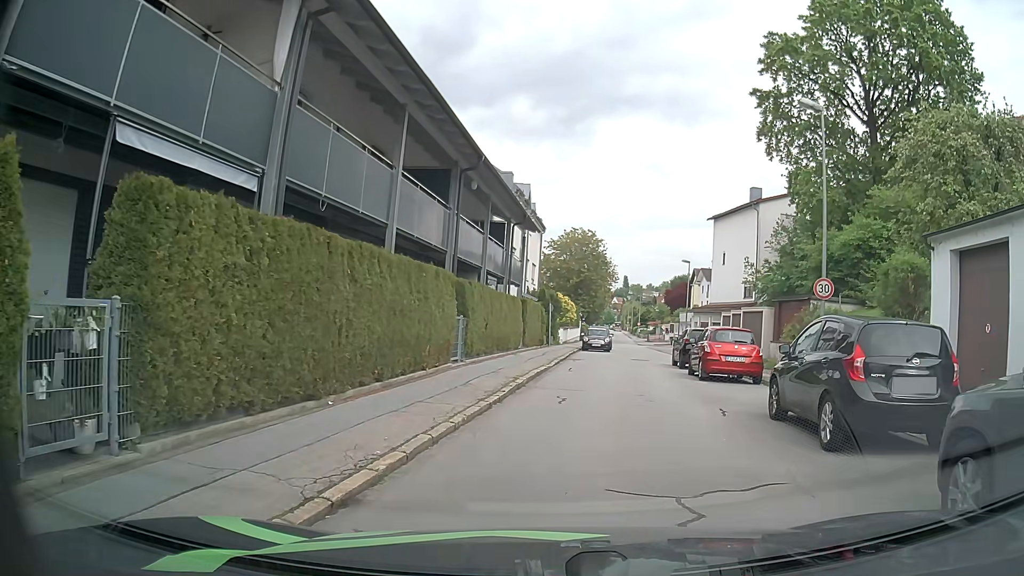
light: Day
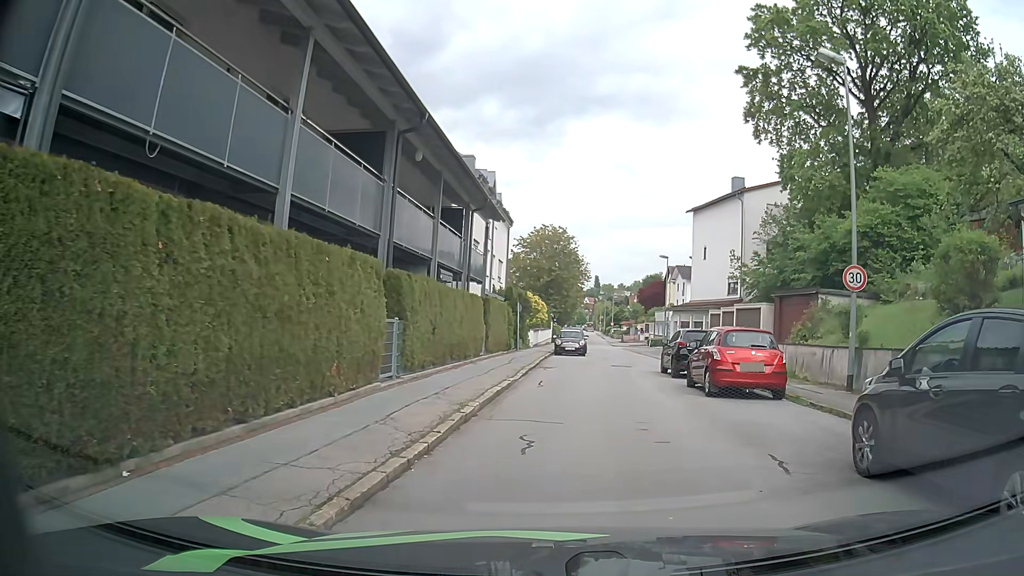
(+0.1, +4.0) m; +3°
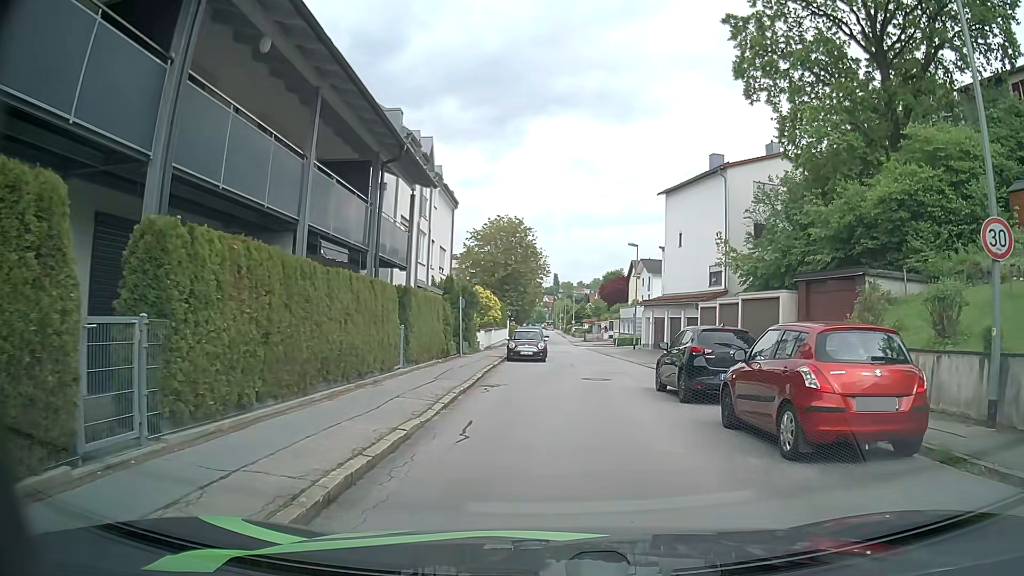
(+0.2, +7.2) m; +3°
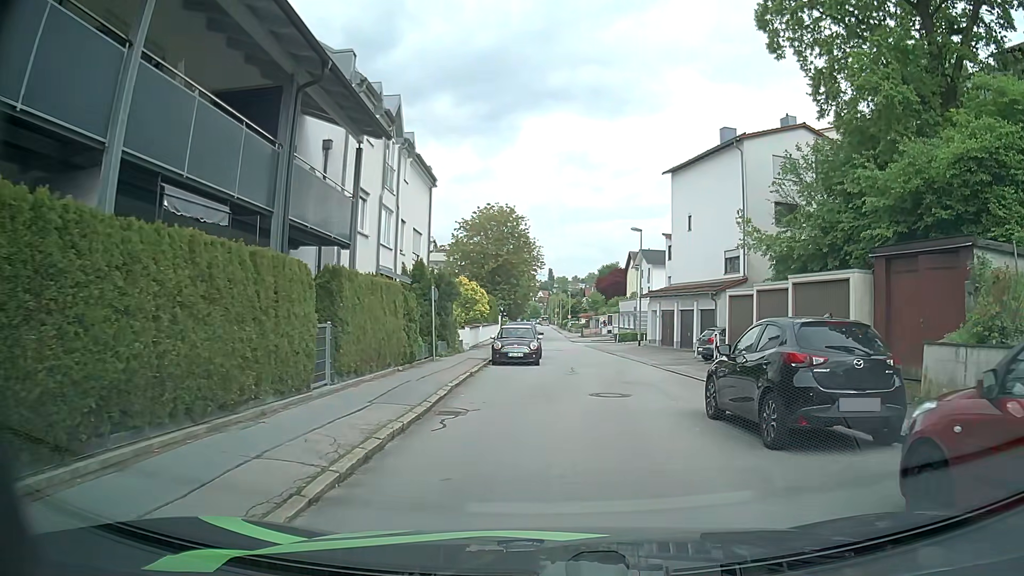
(0.0, +5.5) m; 0°
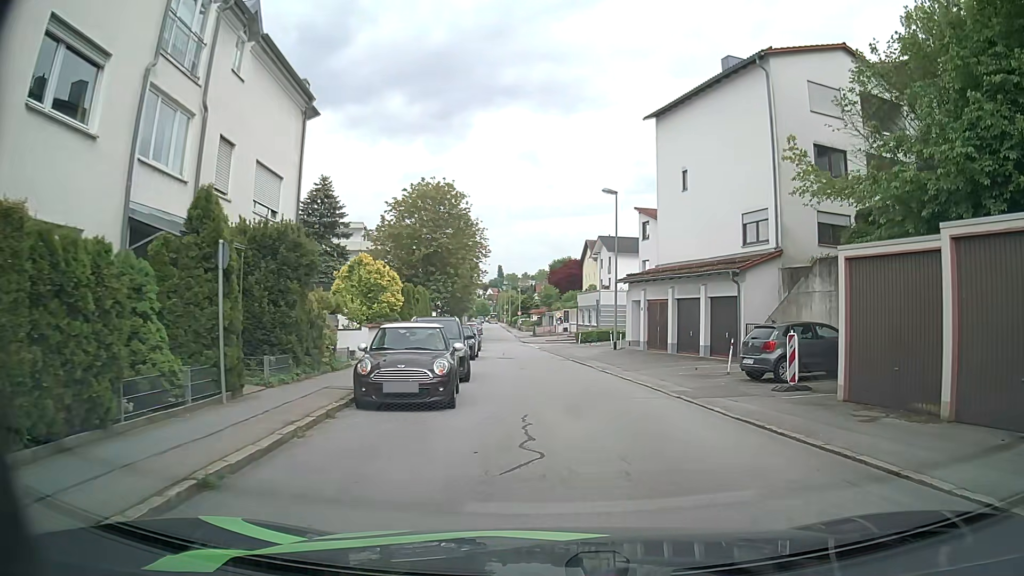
(+0.2, +12.7) m; +3°
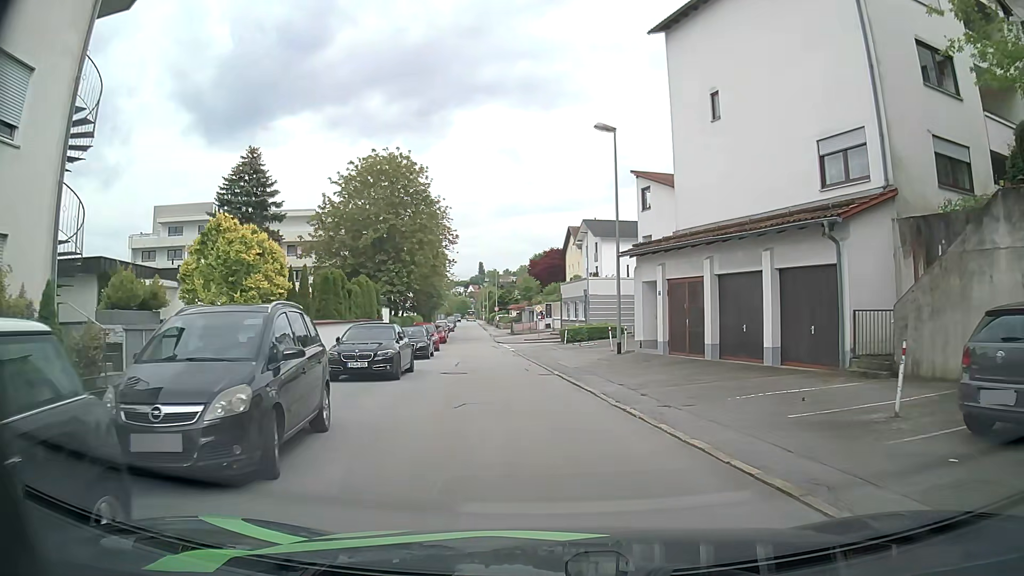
(+0.5, +10.8) m; +3°
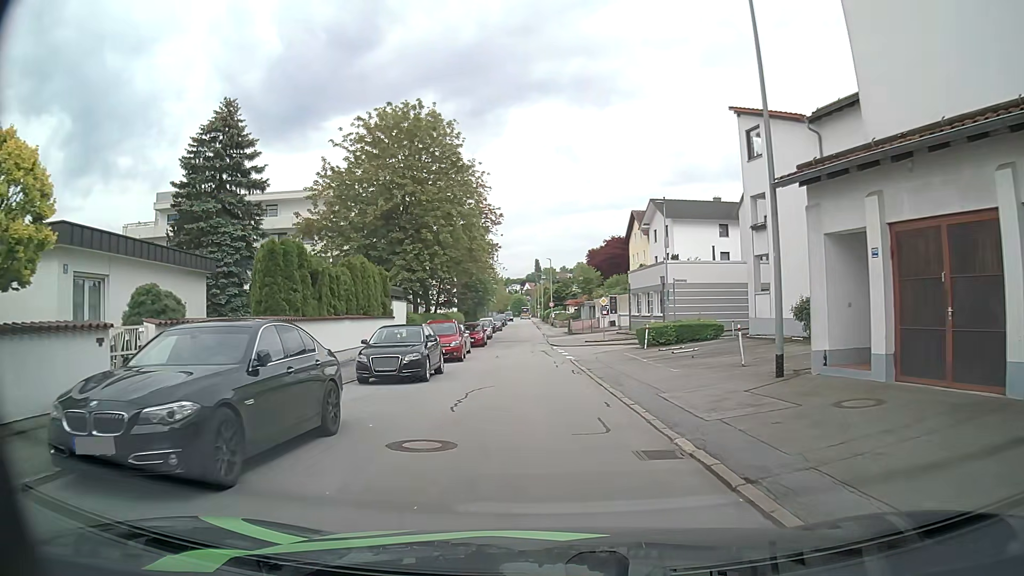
(-0.6, +11.9) m; -5°
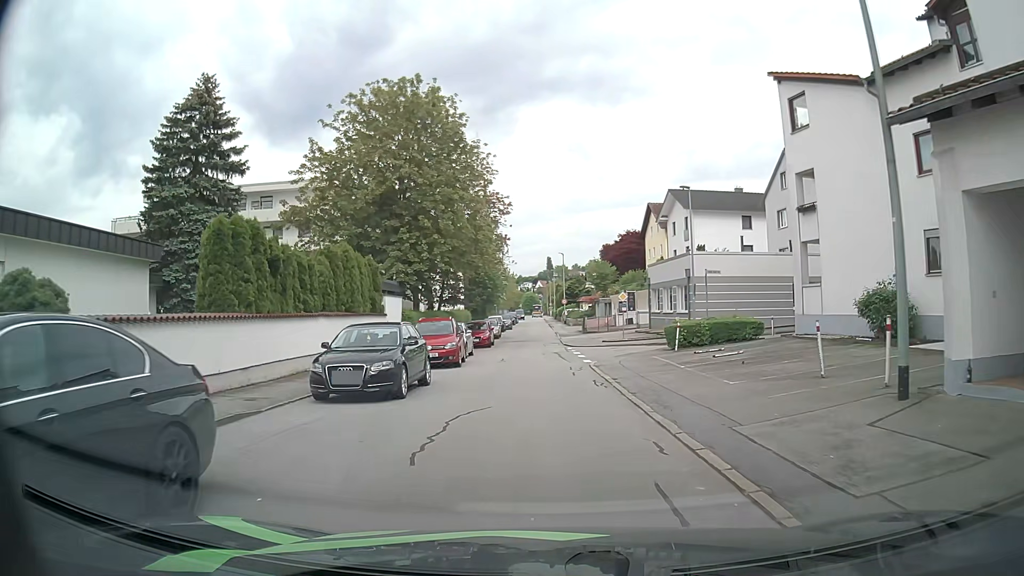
(0.0, +4.1) m; -1°
(0, +10) (-1, +20) (-1, +30) (-1, +40) (-1, +50) (-2, +60) (-2, +70) (-2, +80) (-2, +90) (-3, +100) m
